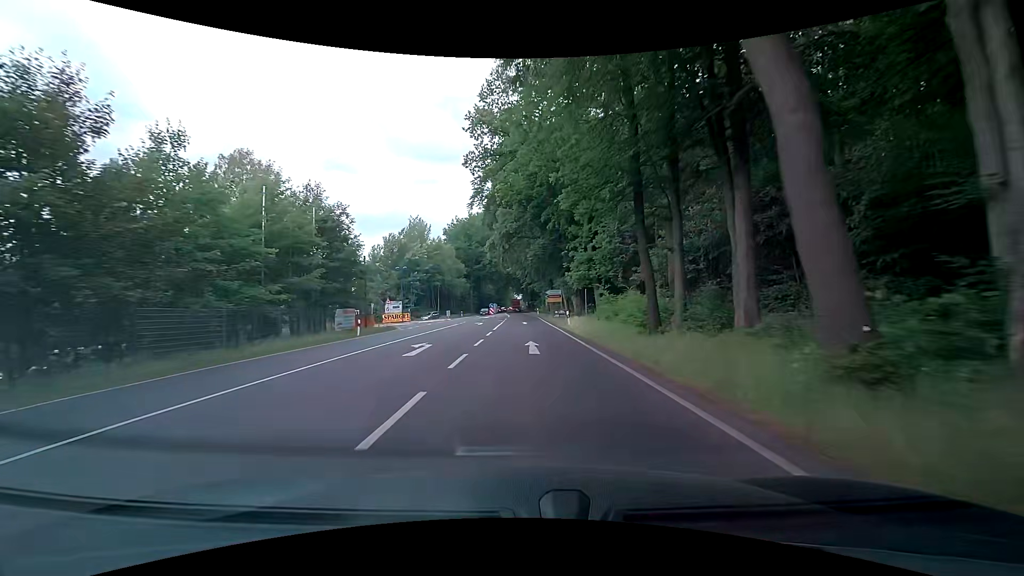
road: primary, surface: asphalt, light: Day
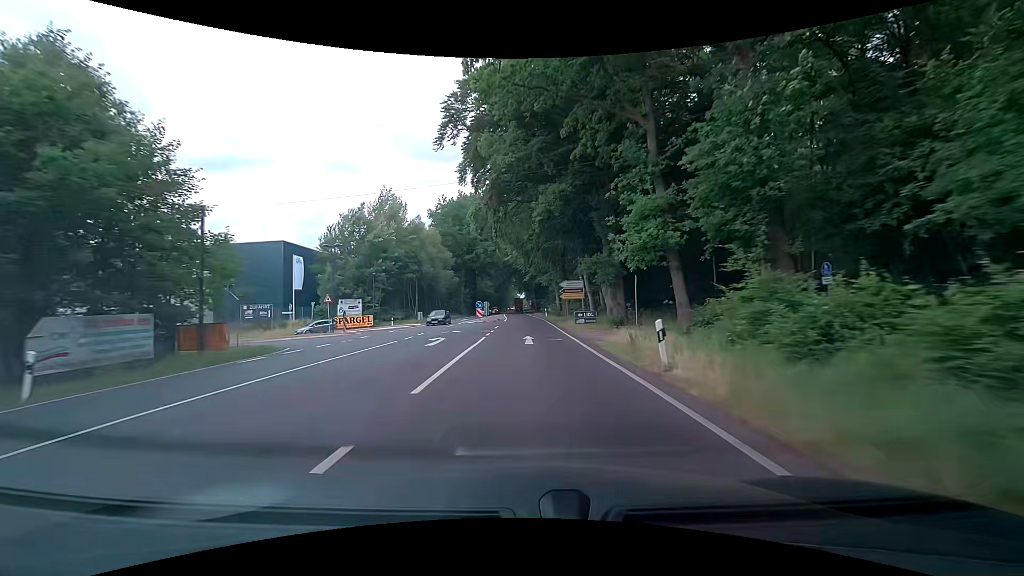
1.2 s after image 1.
(-0.4, +21.5) m; -1°
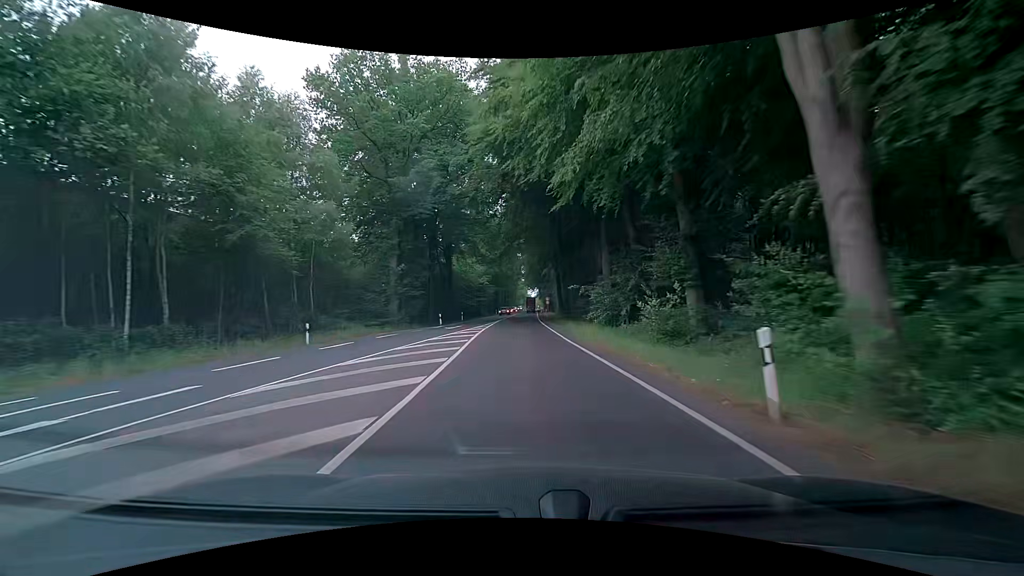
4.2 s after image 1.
(-1.1, +53.8) m; -3°
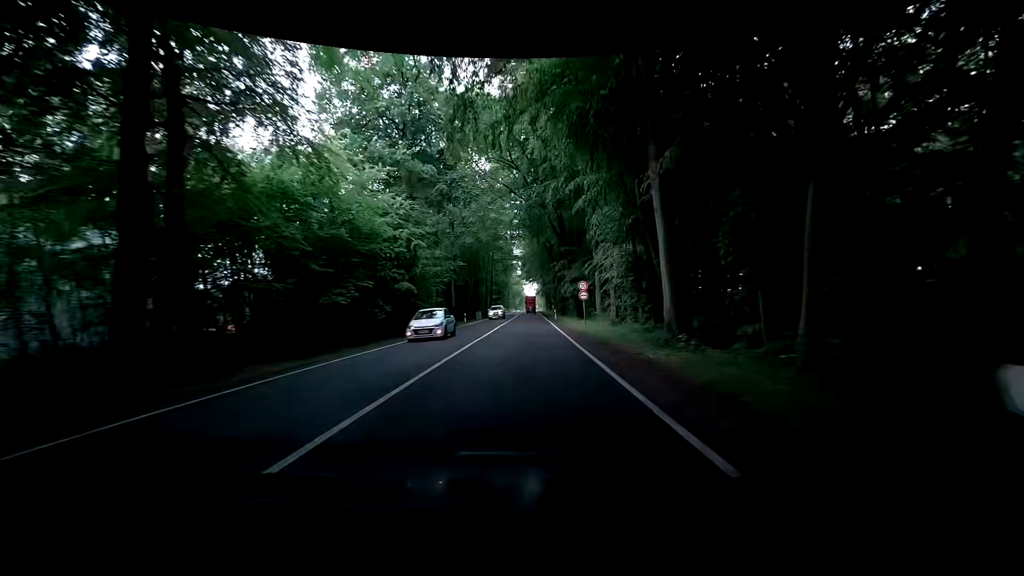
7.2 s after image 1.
(+0.3, +53.9) m; -1°
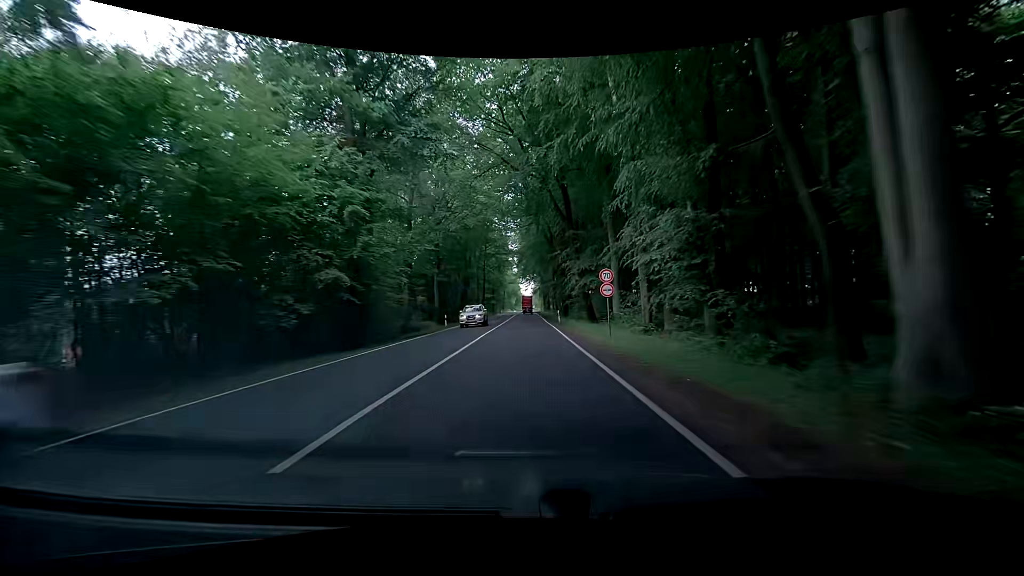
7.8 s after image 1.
(+0.1, +10.8) m; +1°
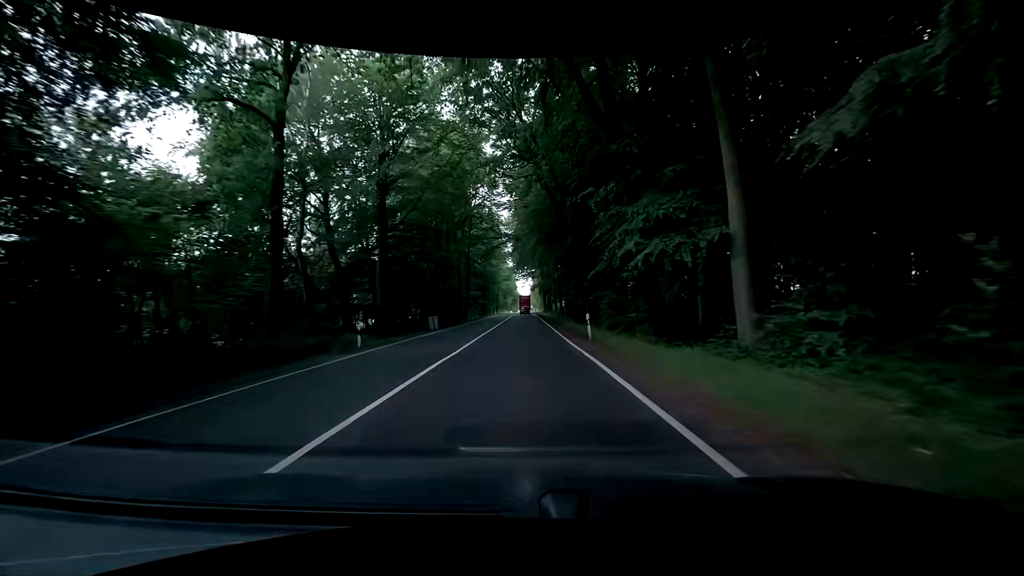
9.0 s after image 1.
(+0.5, +21.5) m; +3°
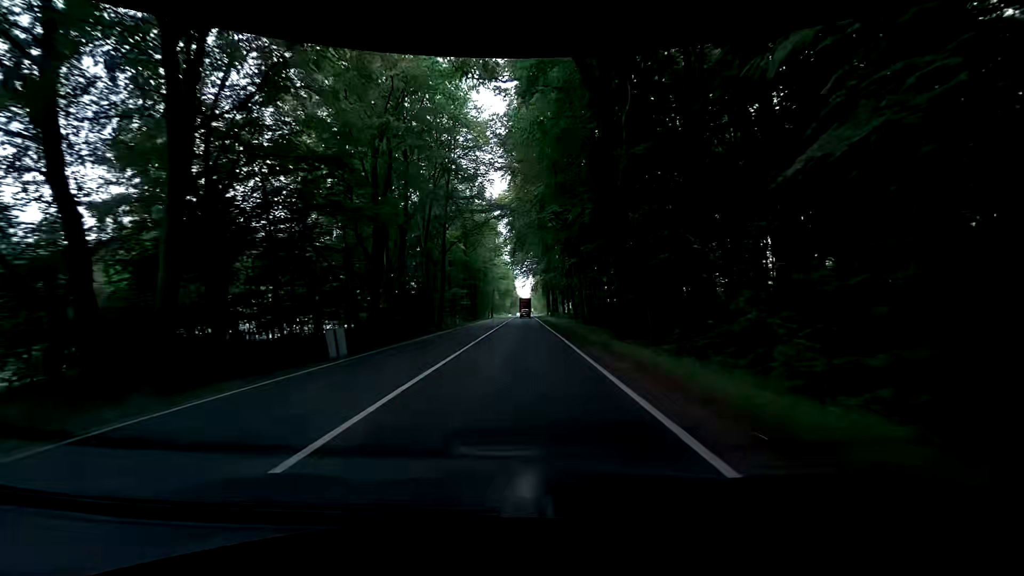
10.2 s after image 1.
(-0.3, +21.6) m; -1°
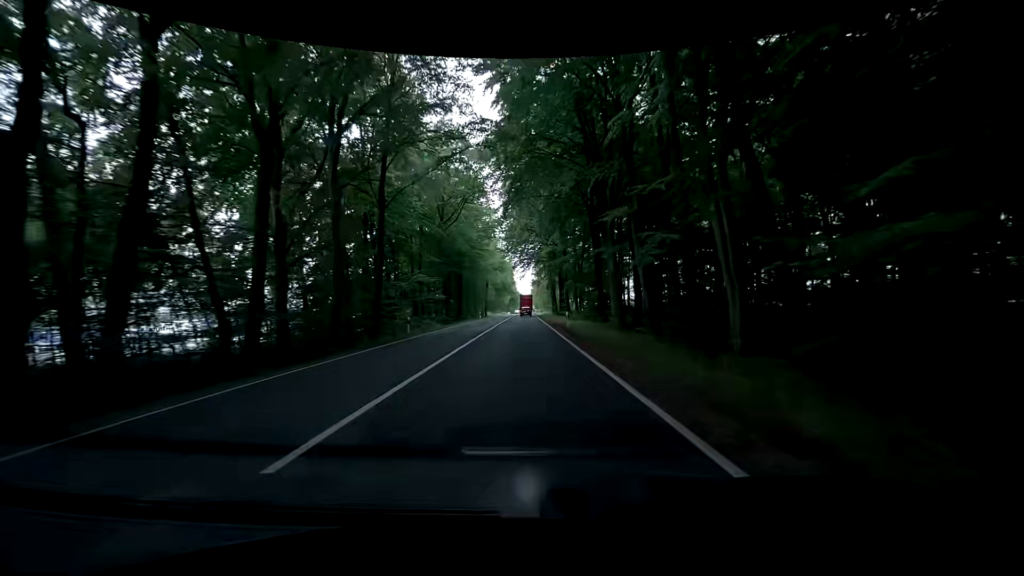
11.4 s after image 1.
(+0.1, +21.5) m; +1°
(0, +10) (0, +20) (0, +30) (0, +40) (0, +50) (-1, +60) (-1, +70) (-1, +80) (-1, +90) (-1, +100) m
